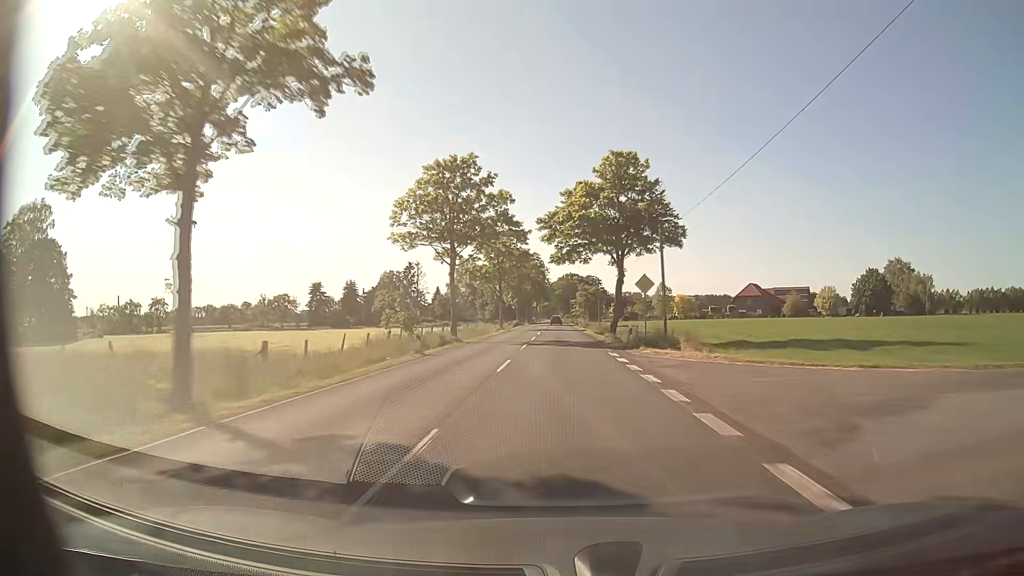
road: secondary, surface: asphalt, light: Day
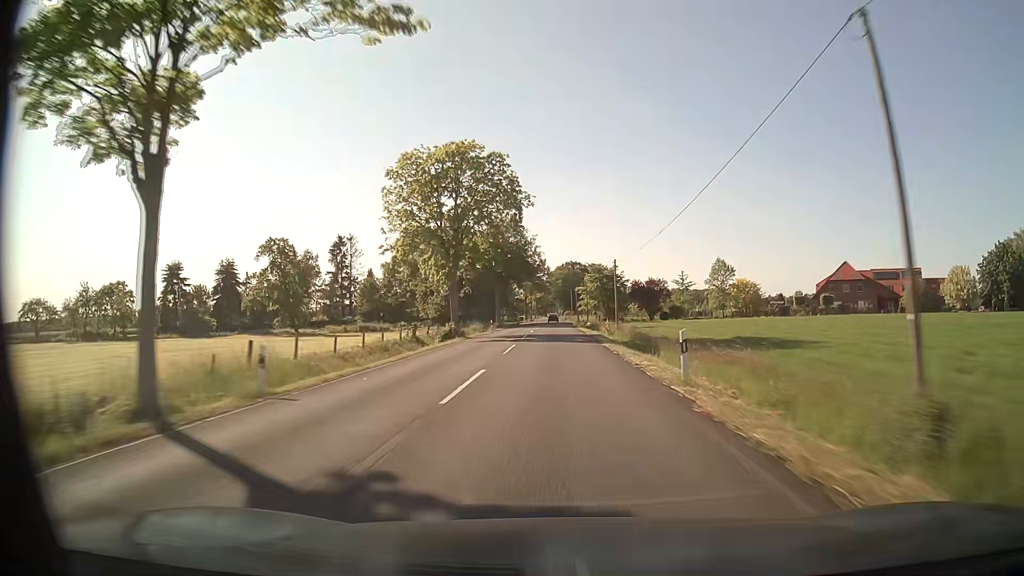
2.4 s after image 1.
(+0.1, +64.5) m; 0°
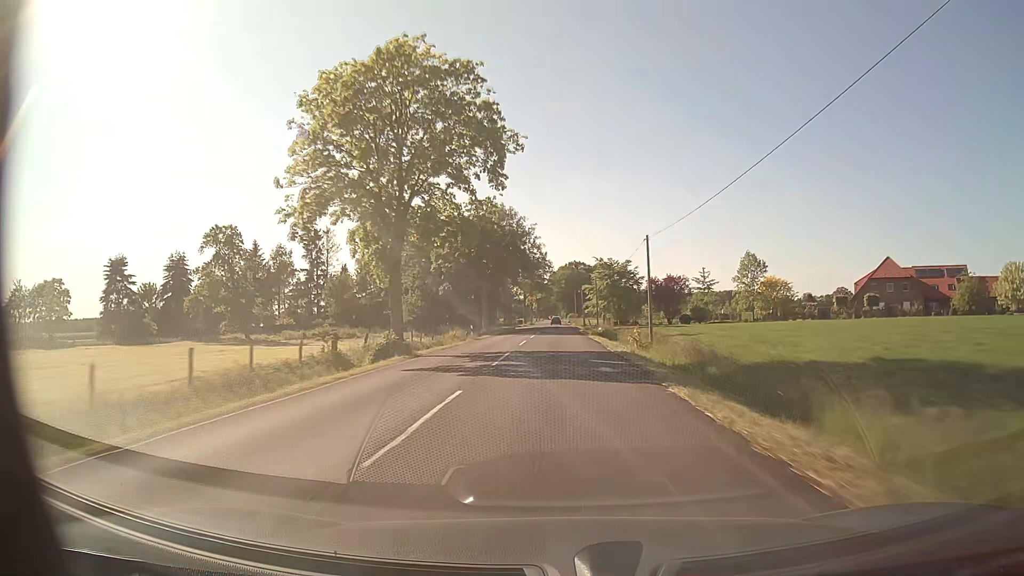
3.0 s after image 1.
(0.0, +16.2) m; 0°
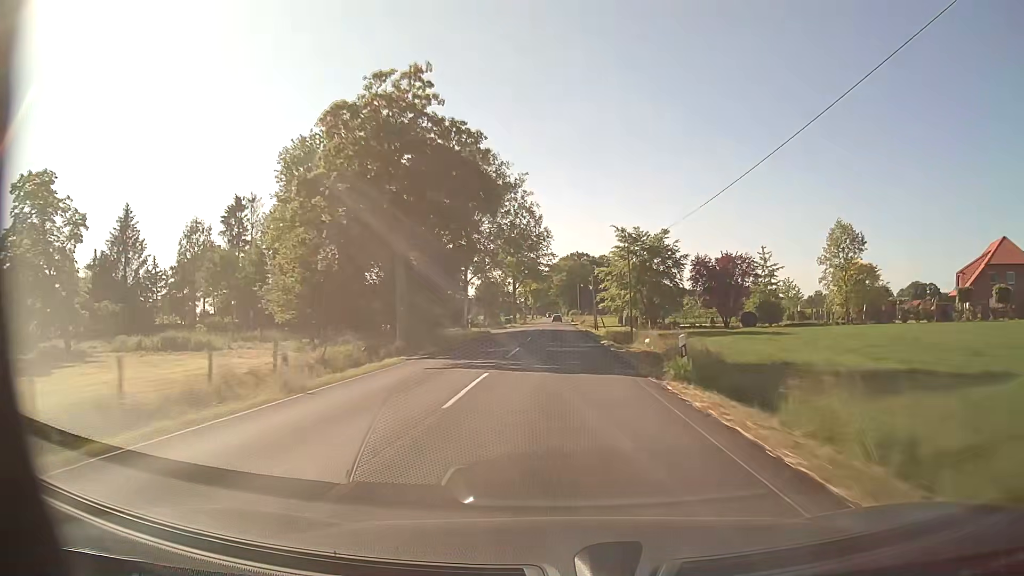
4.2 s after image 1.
(0.0, +32.3) m; 0°
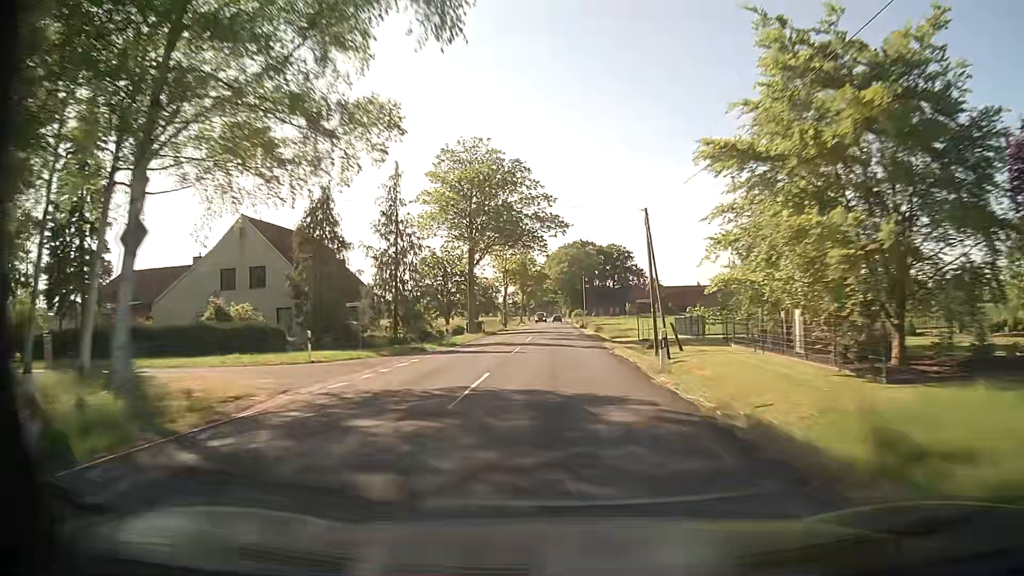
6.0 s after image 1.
(0.0, +48.5) m; 0°
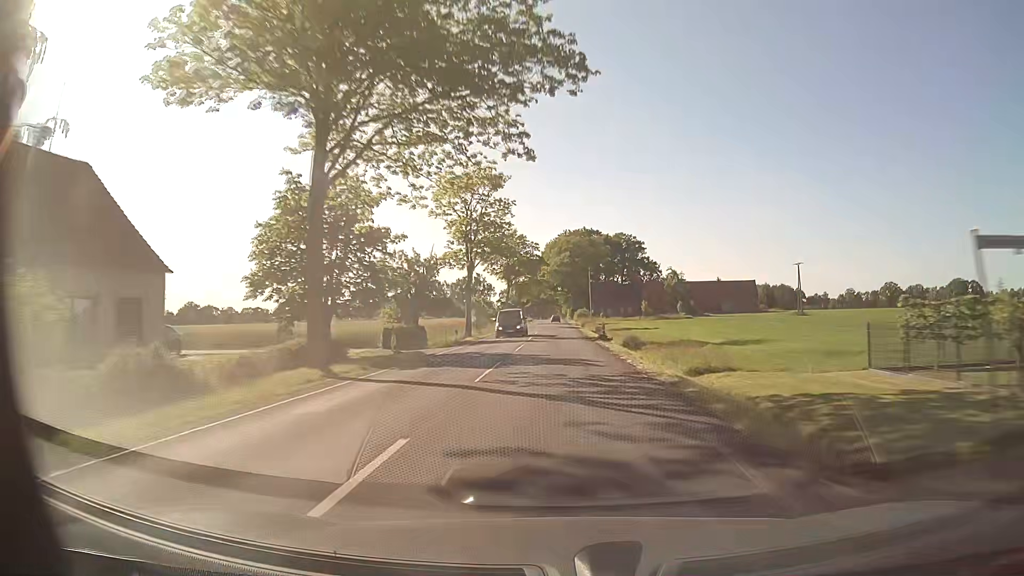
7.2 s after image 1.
(0.0, +32.3) m; 0°
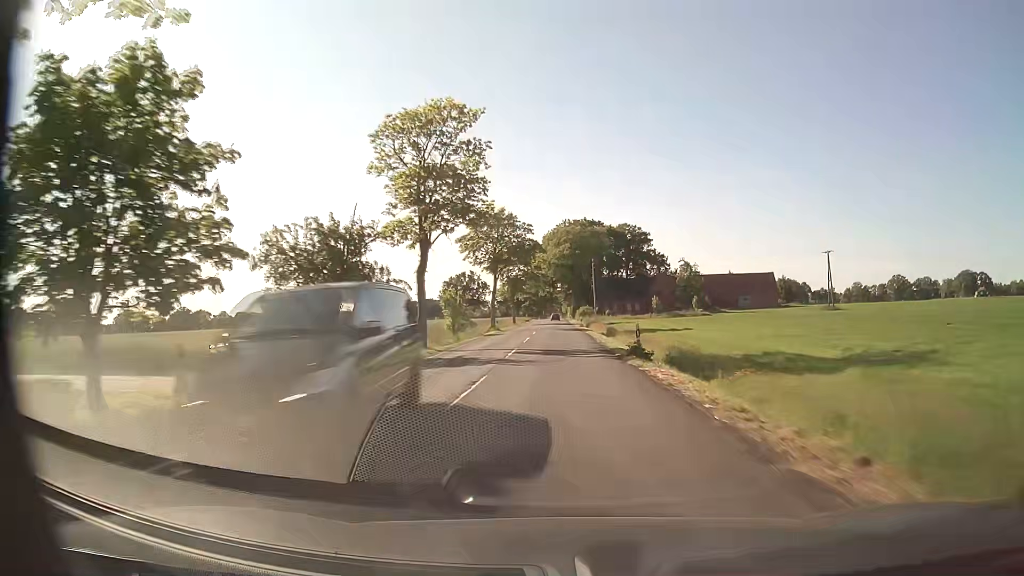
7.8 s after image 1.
(+0.1, +16.2) m; 0°
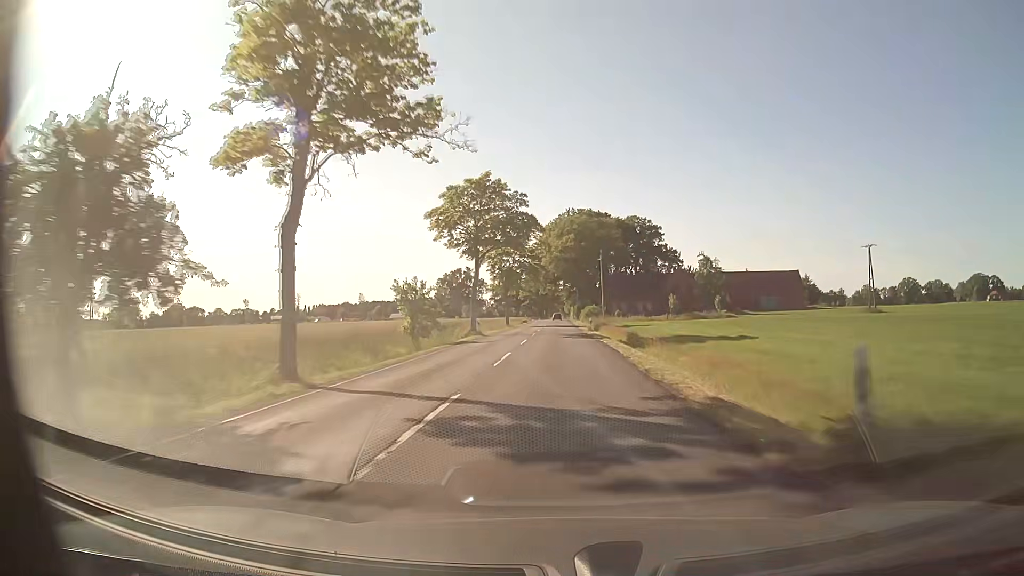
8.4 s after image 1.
(-0.1, +16.2) m; -1°
(0, +10) (0, +20) (0, +30) (0, +40) (0, +50) (0, +60) (0, +70) (0, +80) (0, +90) (0, +100) m
